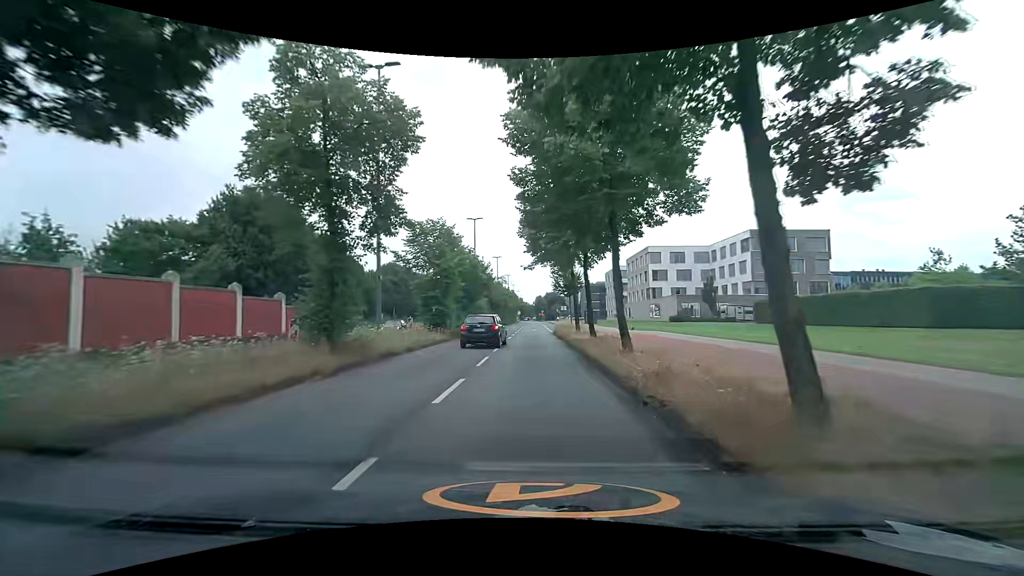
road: secondary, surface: asphalt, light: Day
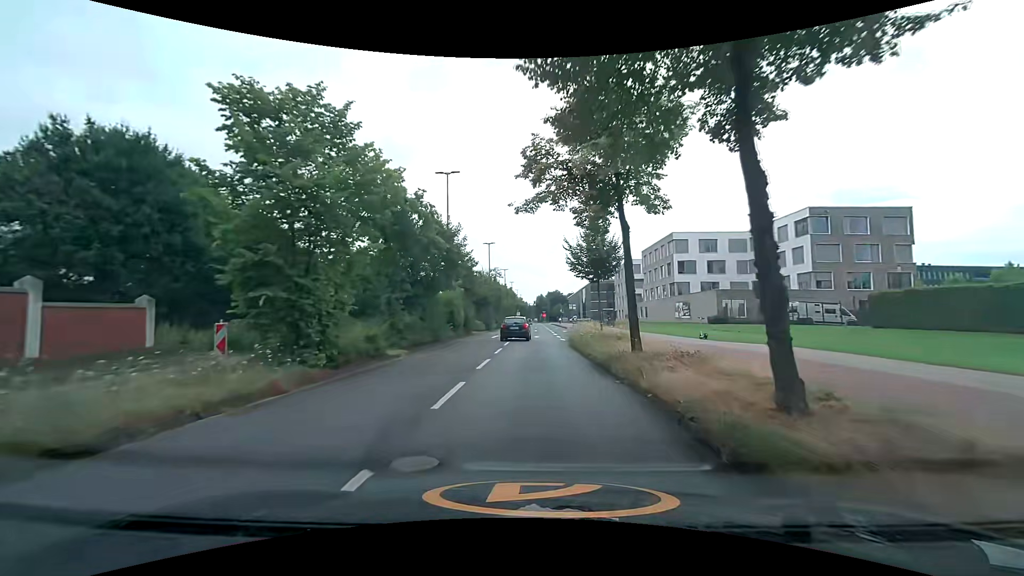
(0.0, +18.2) m; +1°
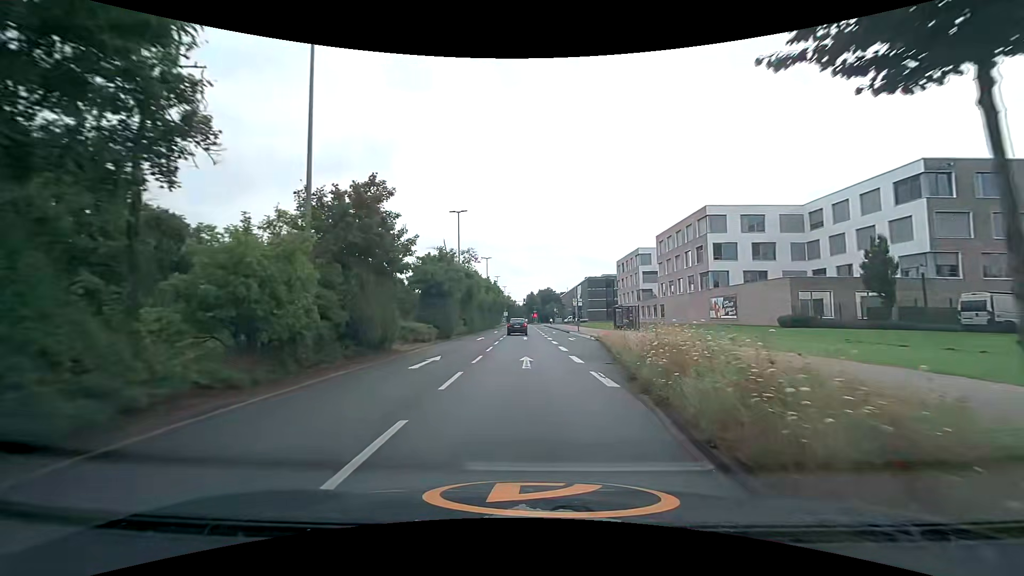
(0.0, +22.0) m; 0°
(0, +10) (+1, +20) (+2, +30) (+3, +40) (+3, +50) (+3, +60) (+3, +70) (+3, +80) (+3, +90) (+3, +100) m
